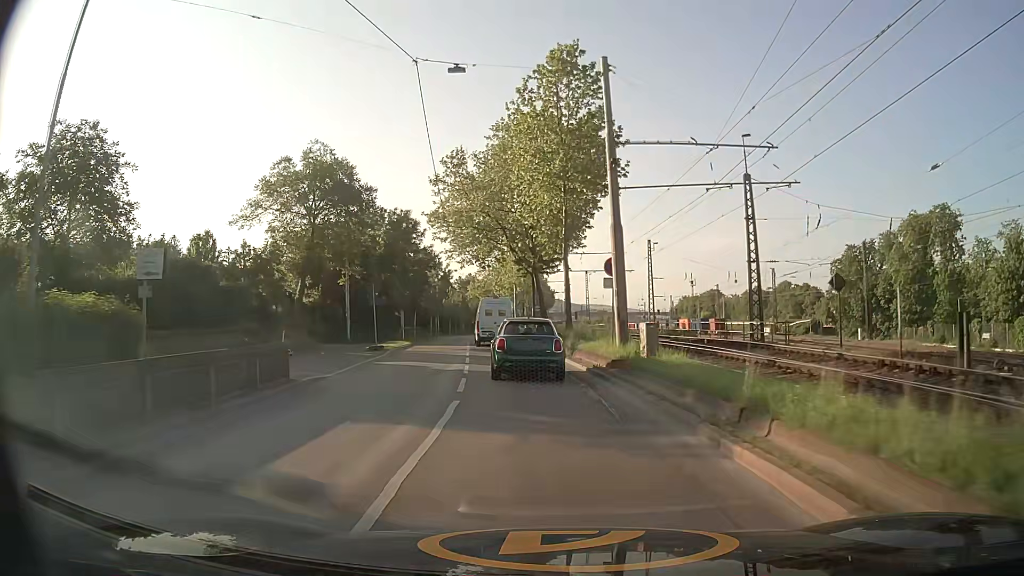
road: secondary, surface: asphalt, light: Day
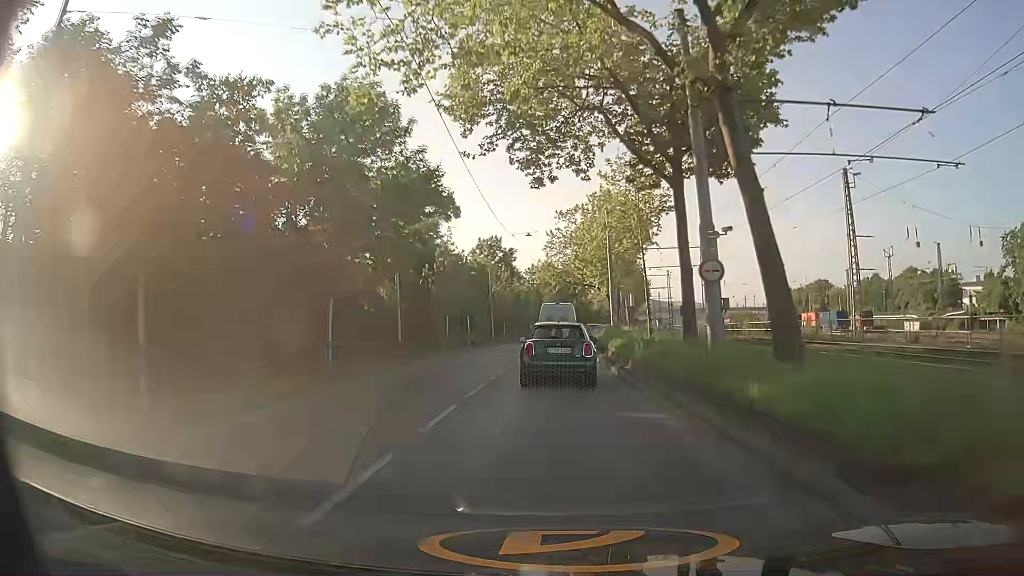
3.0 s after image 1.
(-2.8, +36.4) m; -7°
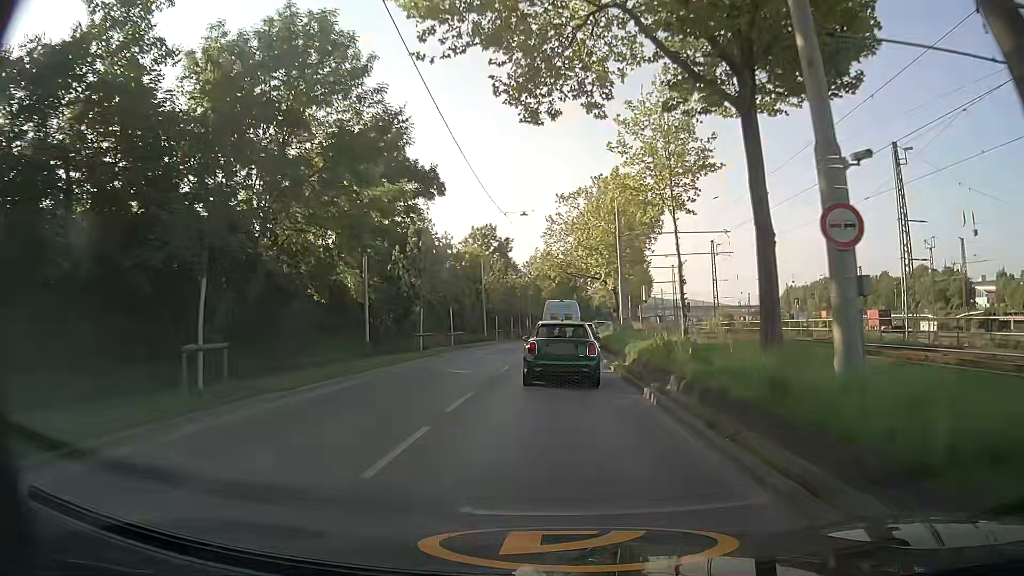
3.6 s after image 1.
(0.0, +7.1) m; 0°
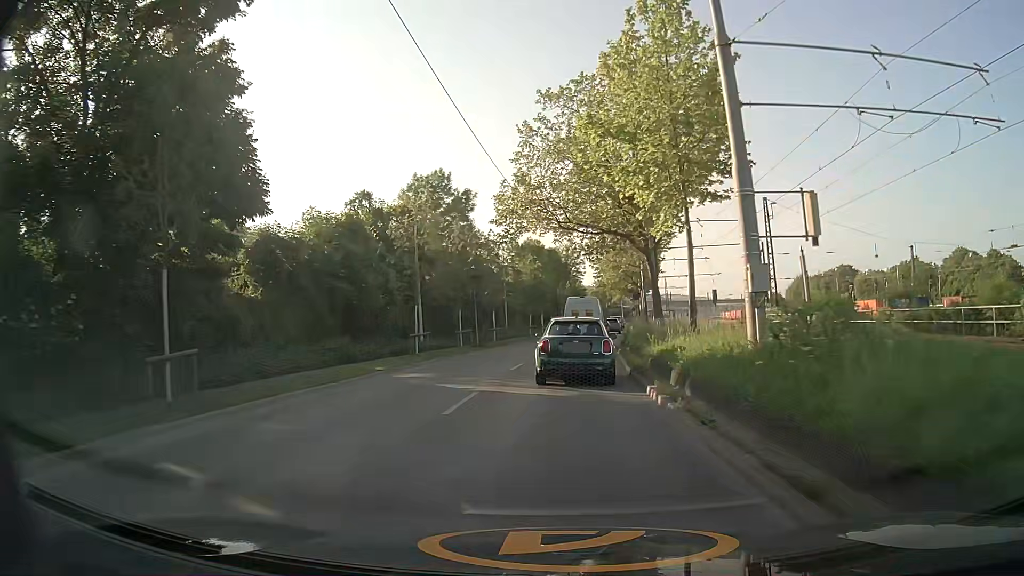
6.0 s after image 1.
(+0.2, +28.0) m; +1°
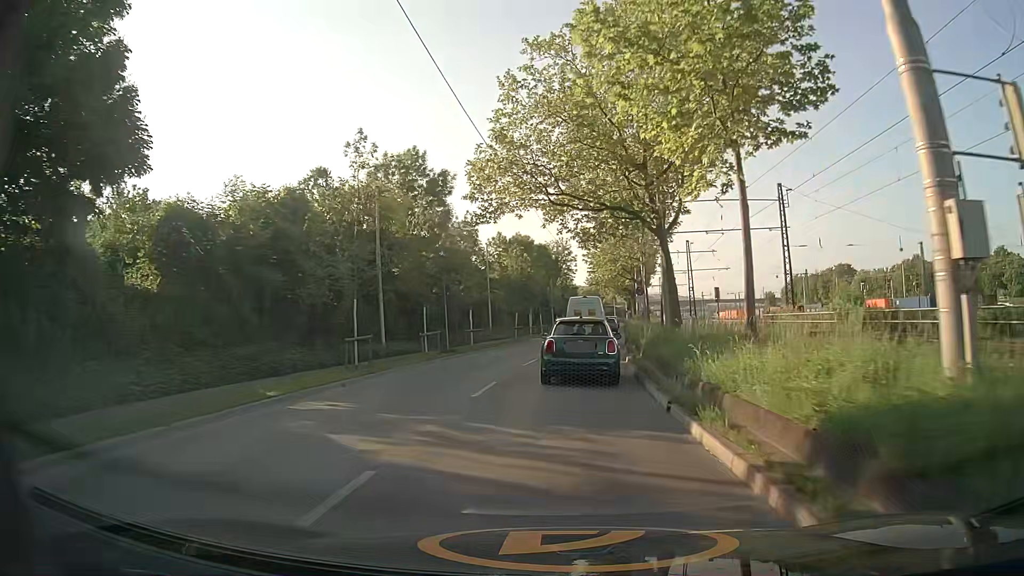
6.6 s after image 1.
(+0.1, +6.9) m; +1°
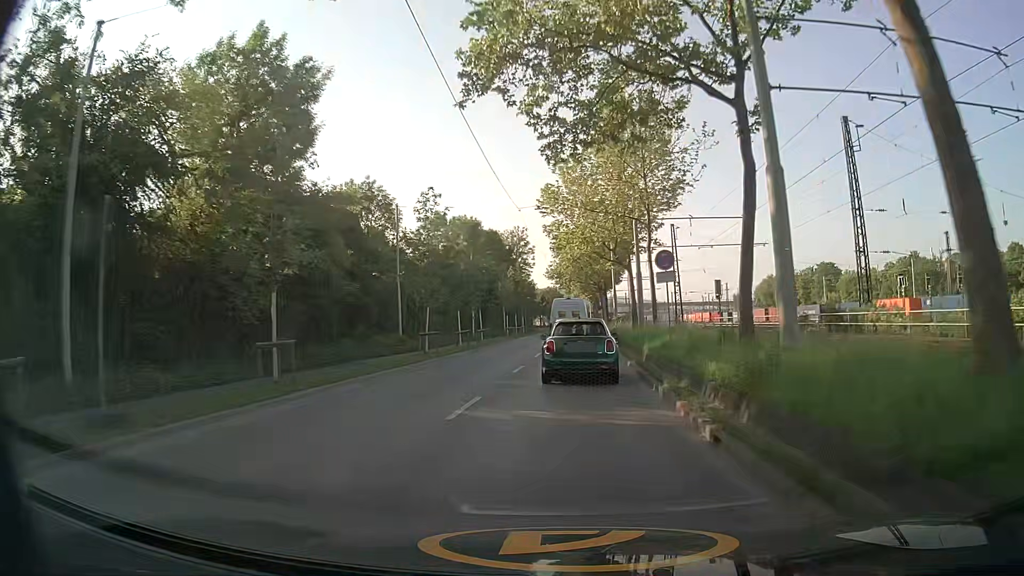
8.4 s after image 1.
(+0.7, +21.0) m; +3°
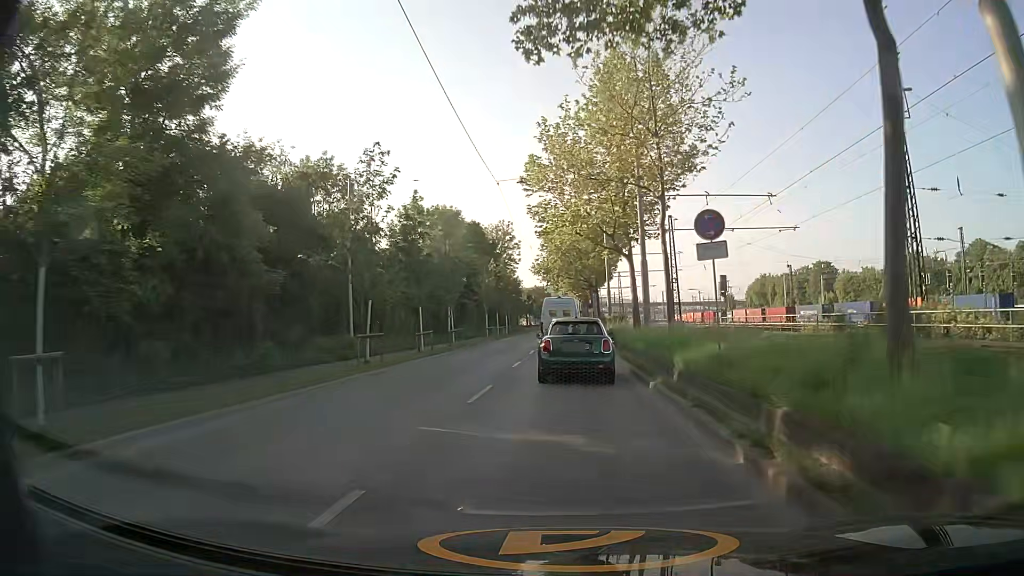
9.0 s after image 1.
(+0.1, +7.1) m; +1°
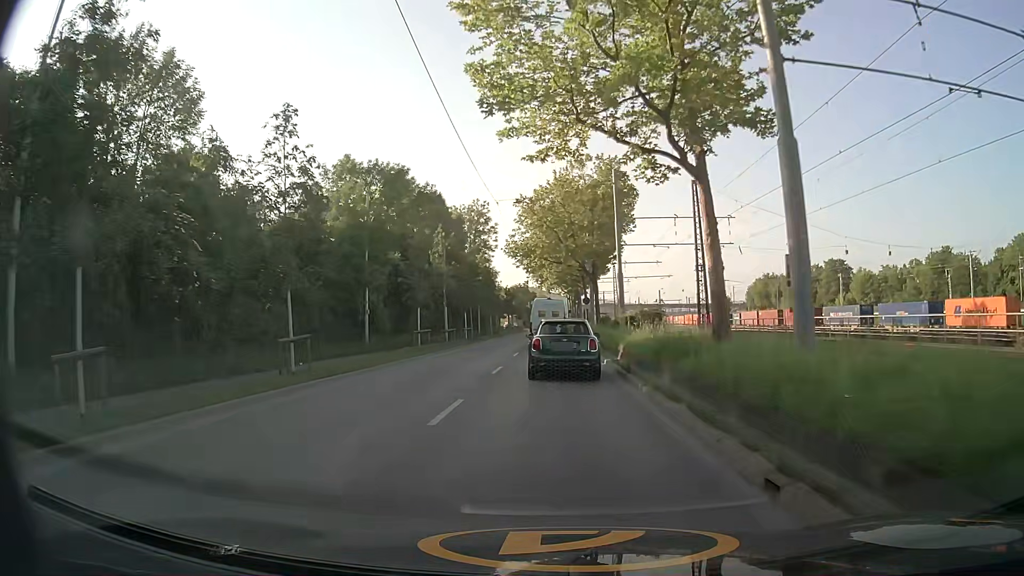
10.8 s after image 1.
(+0.7, +21.0) m; +2°
(0, +10) (0, +20) (0, +30) (0, +40) (0, +50) (0, +60) (0, +70) (0, +80) (0, +90) (0, +100) m
